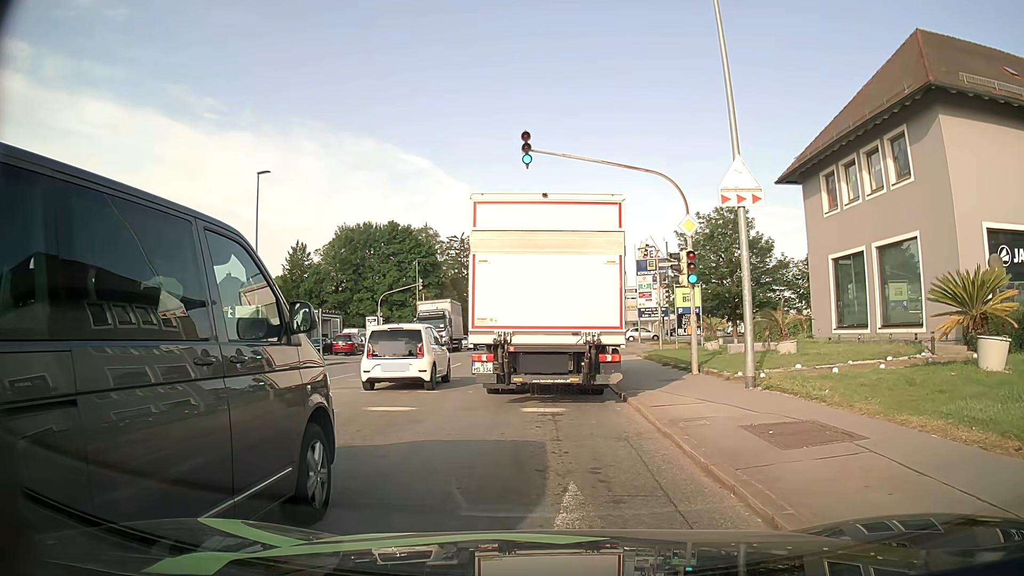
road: tertiary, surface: asphalt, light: Day
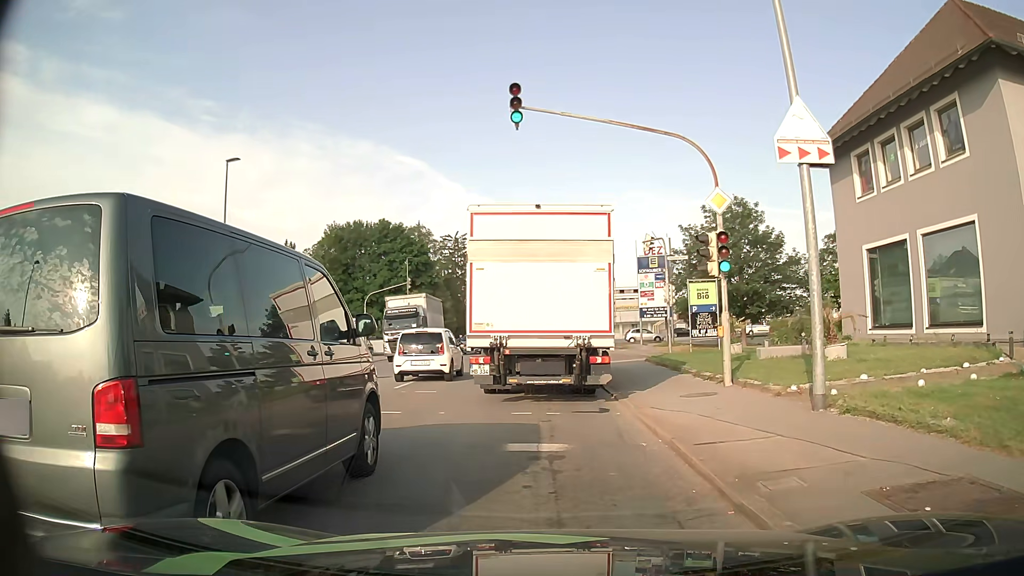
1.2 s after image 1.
(-0.1, +3.6) m; -2°
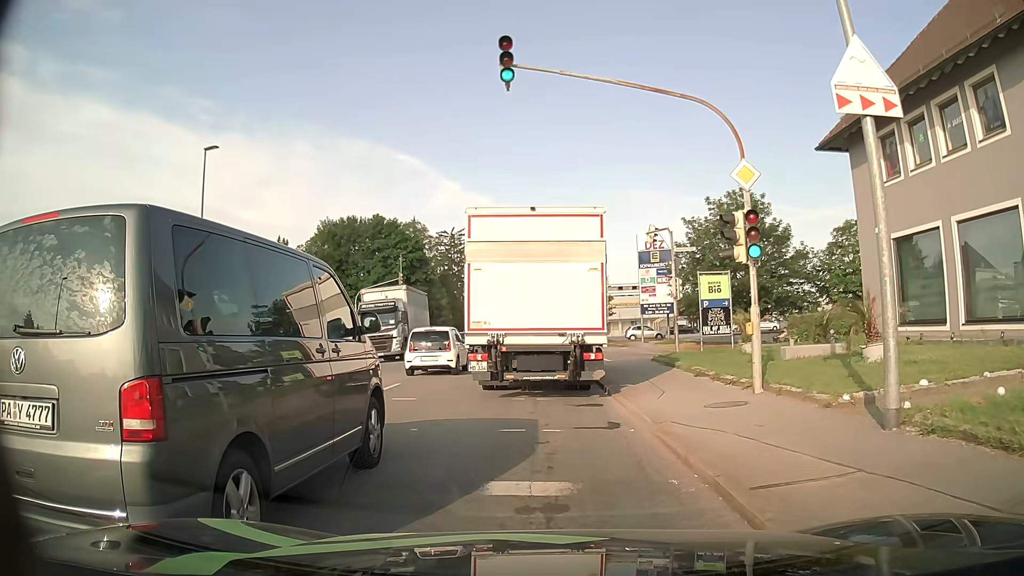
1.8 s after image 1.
(0.0, +2.2) m; +1°
